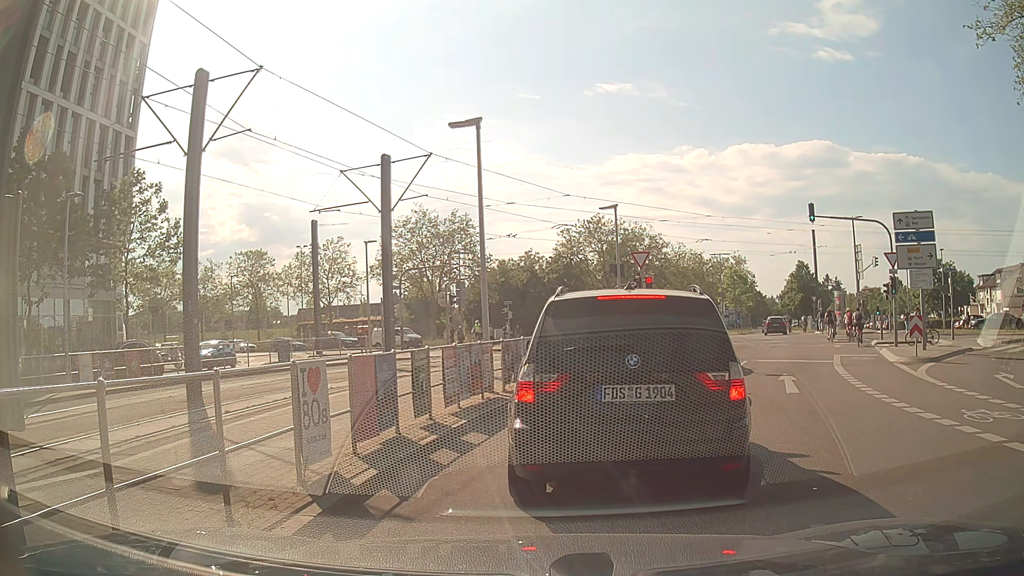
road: secondary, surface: asphalt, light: Day
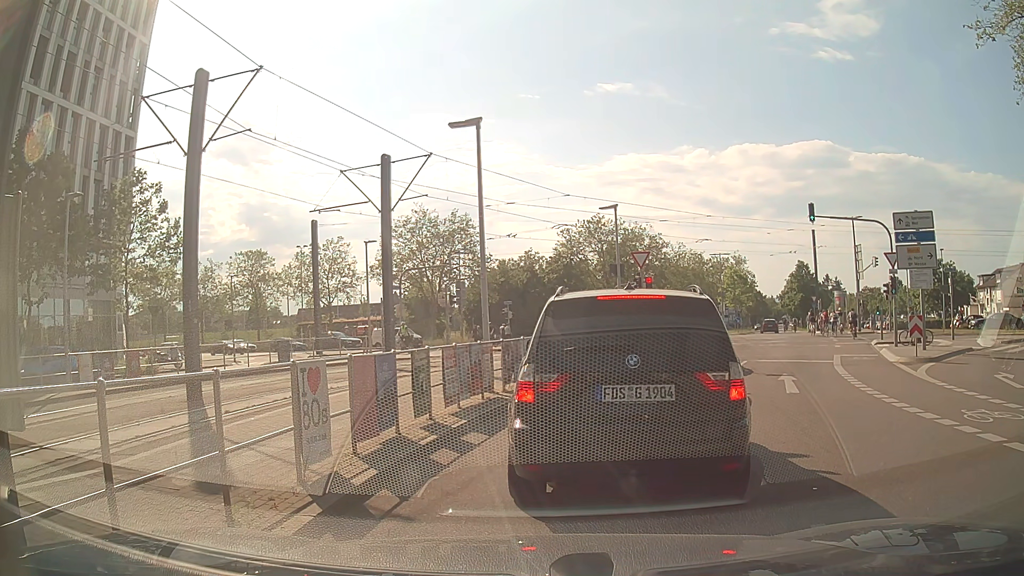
(0.0, 0.0) m; 0°
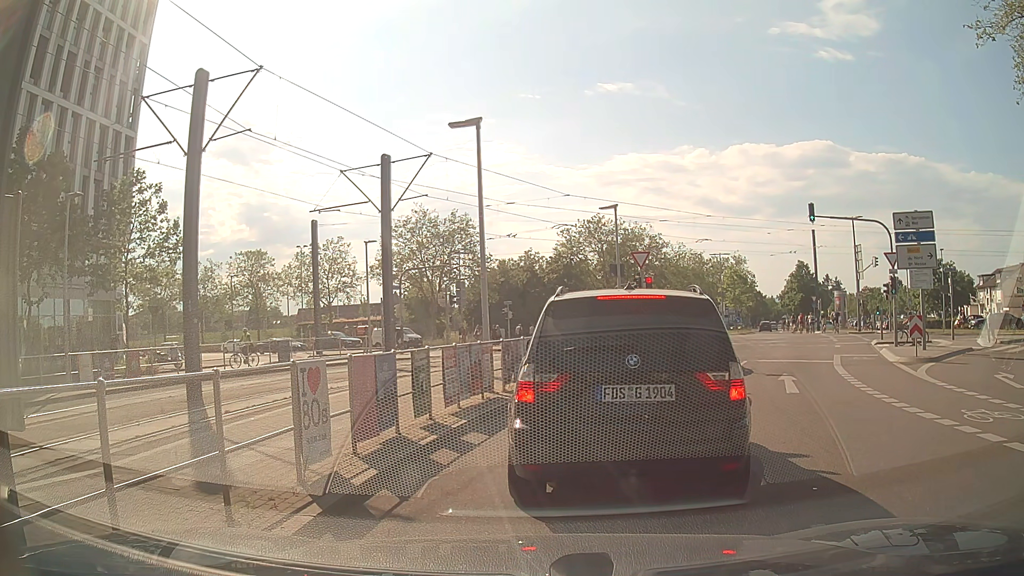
(0.0, 0.0) m; 0°
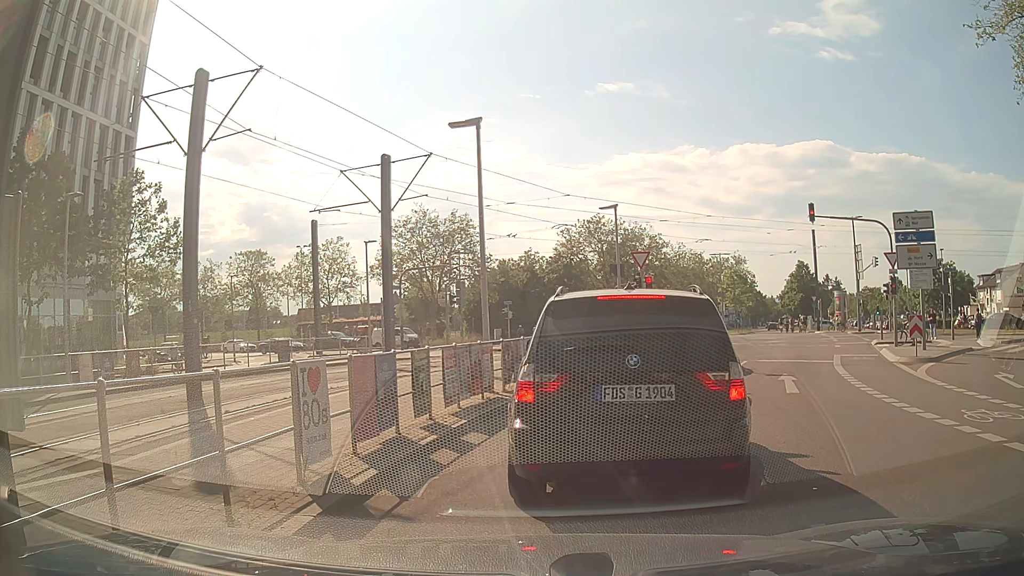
(0.0, 0.0) m; 0°
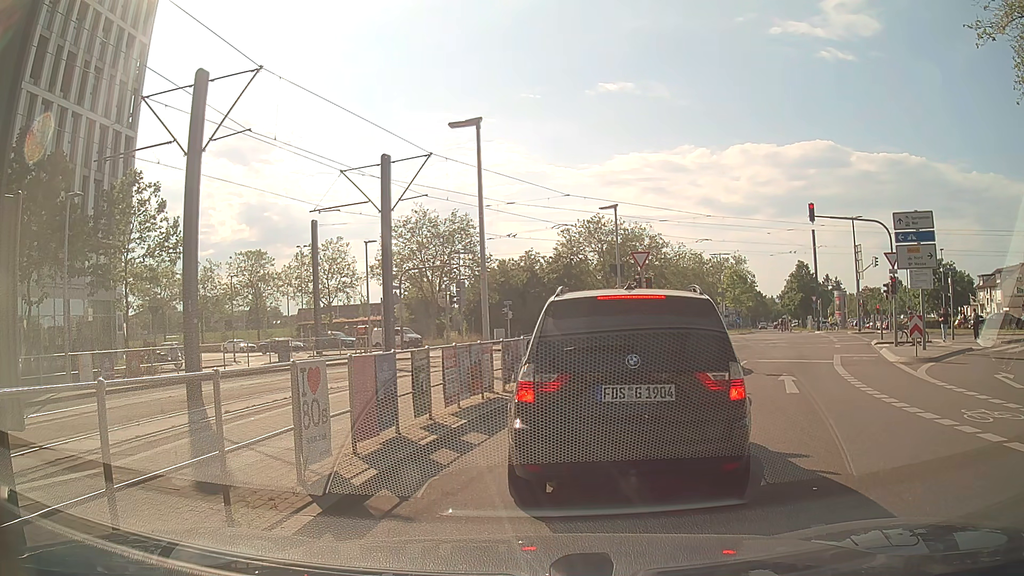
(0.0, 0.0) m; 0°
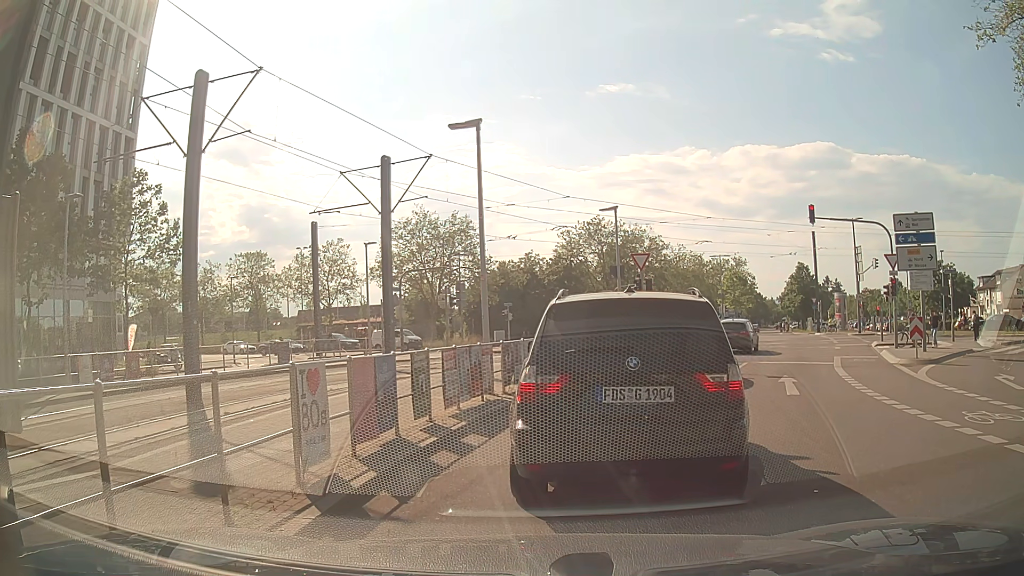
(0.0, 0.0) m; 0°
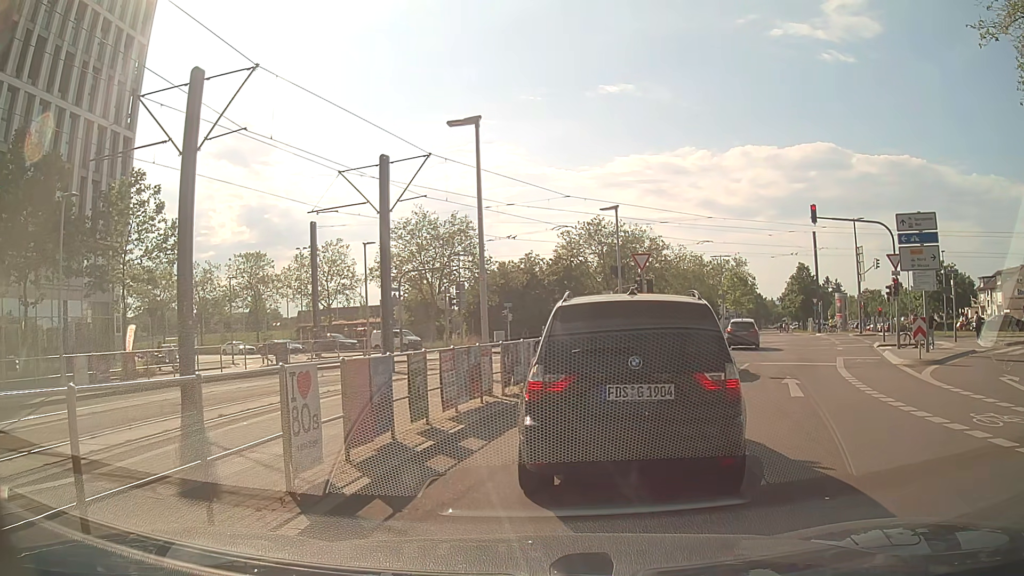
(0.0, +0.2) m; 0°
